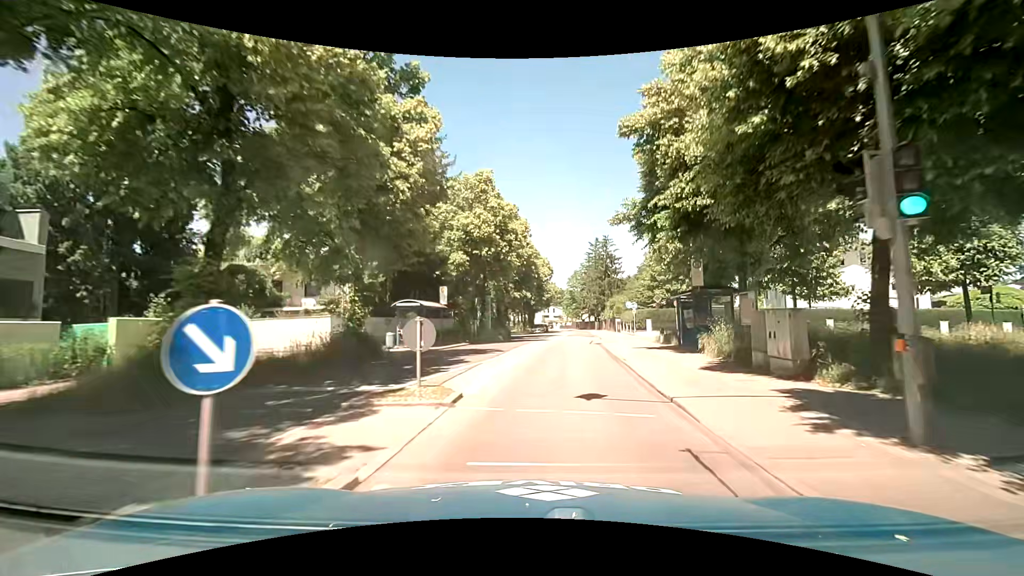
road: secondary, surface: asphalt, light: Day
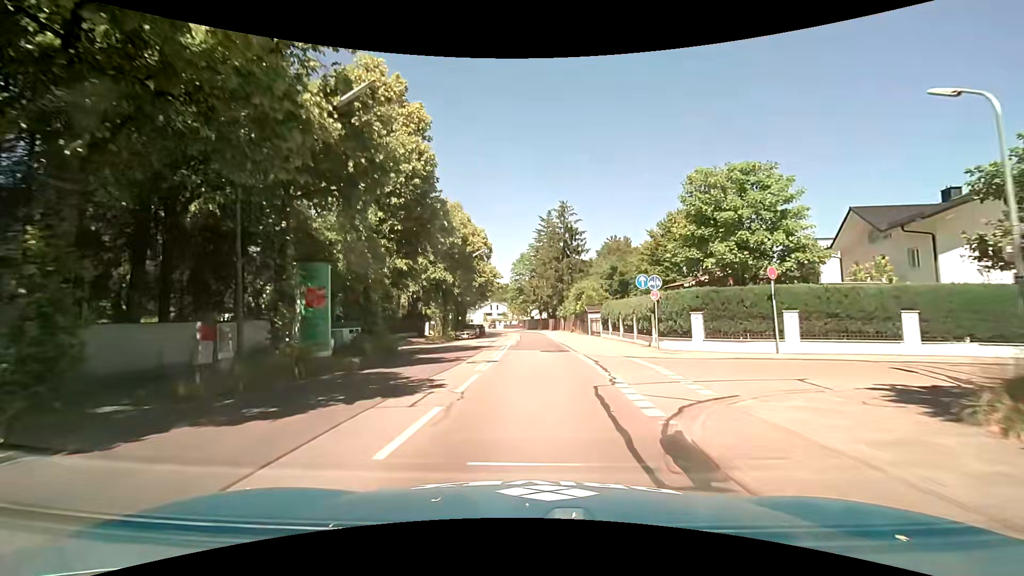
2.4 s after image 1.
(+1.9, +26.2) m; +6°
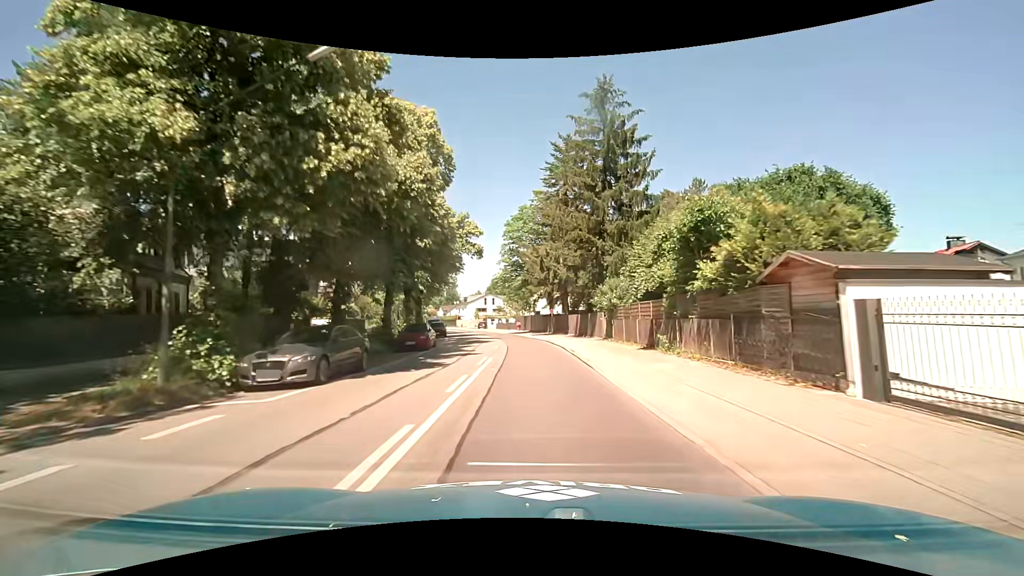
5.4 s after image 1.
(+0.2, +34.4) m; 0°
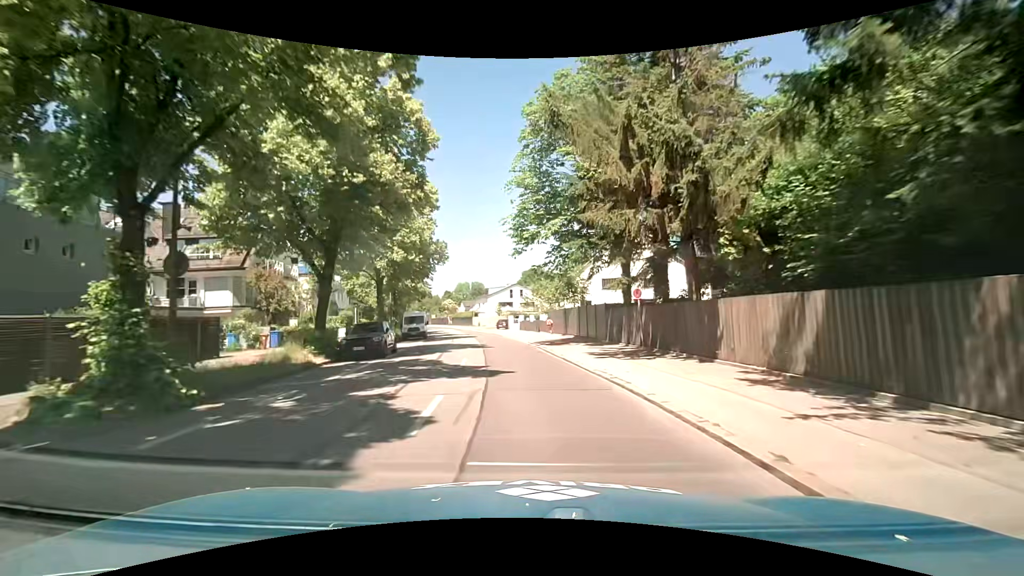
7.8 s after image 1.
(-0.4, +28.1) m; -3°
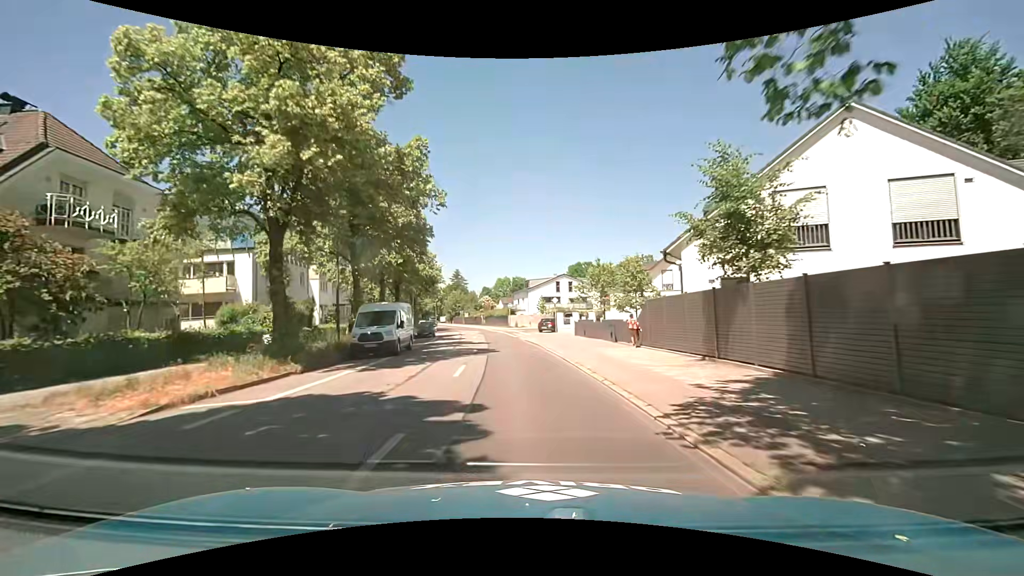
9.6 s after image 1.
(-1.2, +21.1) m; -6°
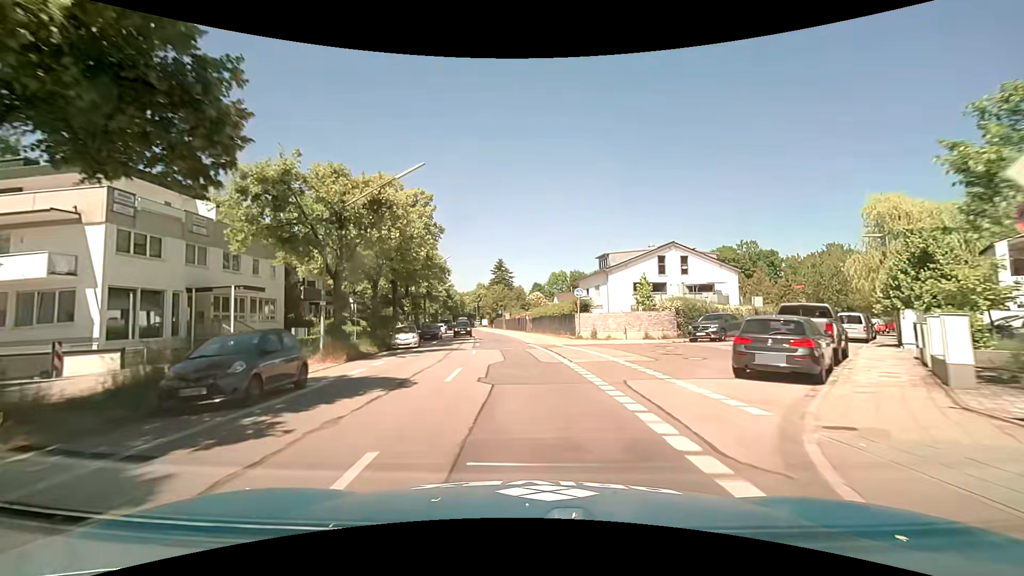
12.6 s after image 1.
(-2.1, +37.0) m; -6°
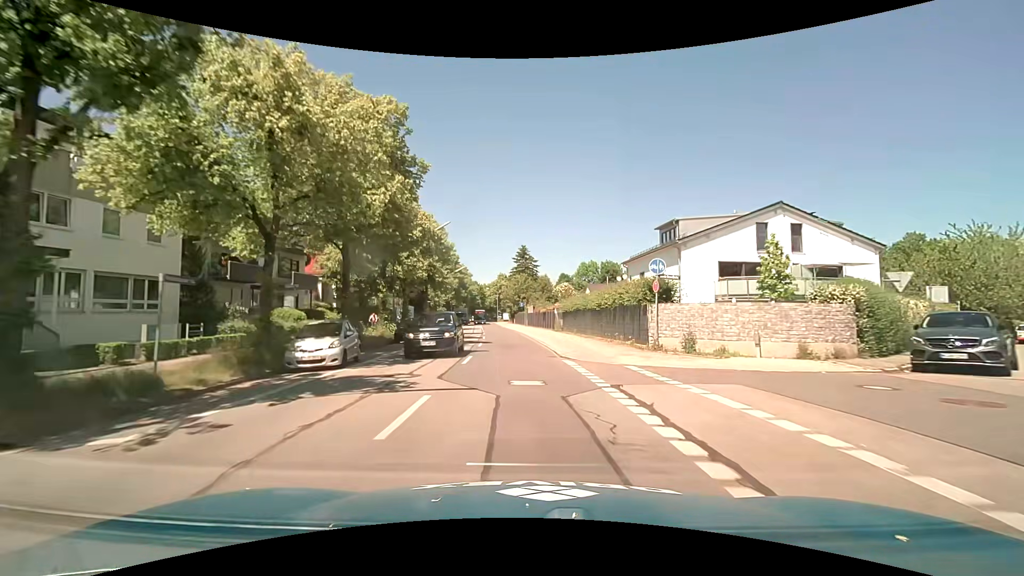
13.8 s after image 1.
(-0.4, +15.1) m; -3°
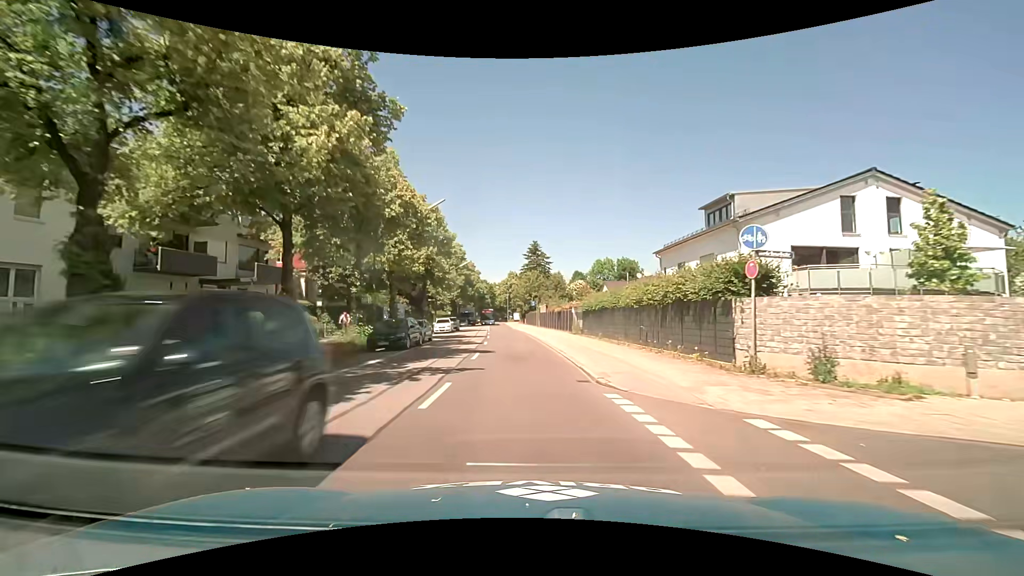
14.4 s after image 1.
(-0.1, +7.0) m; -1°
(0, +10) (0, +20) (-1, +30) (-1, +40) (-2, +50) (-3, +60) (-4, +70) (-5, +80) (-5, +90) (-6, +100) m
